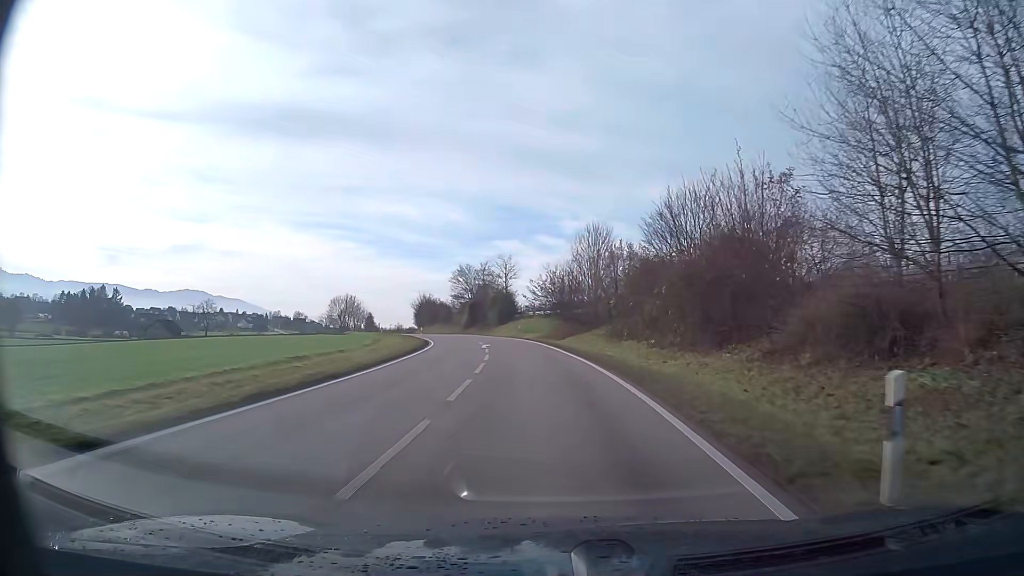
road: primary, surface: asphalt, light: Day
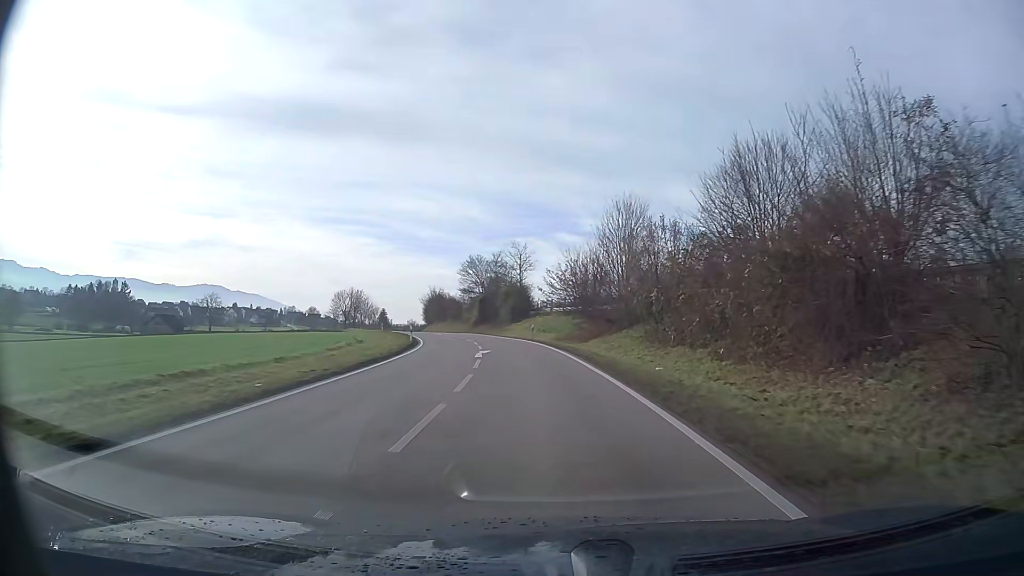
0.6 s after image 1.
(-0.2, +10.5) m; -2°
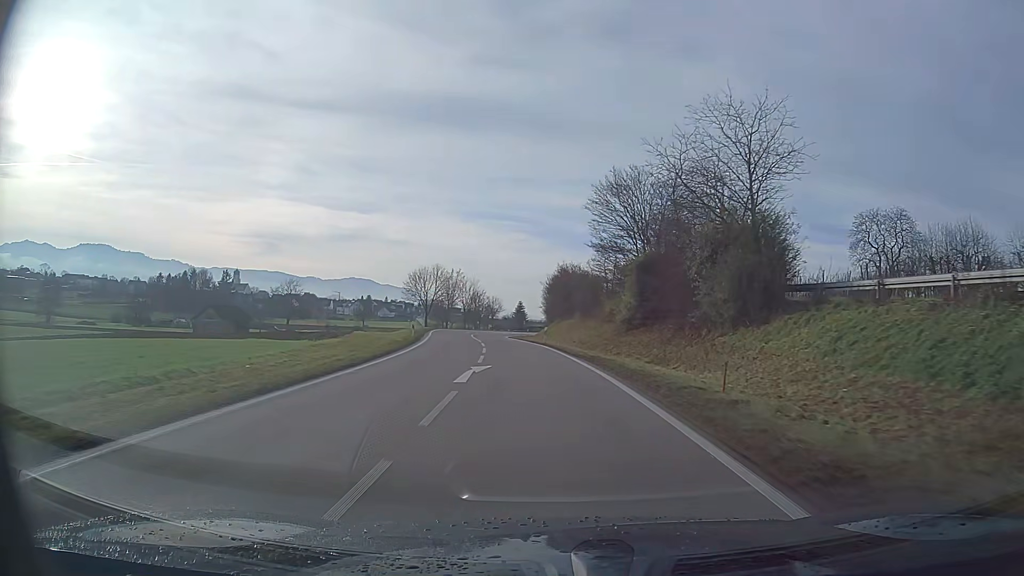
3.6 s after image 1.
(-5.8, +52.2) m; -13°
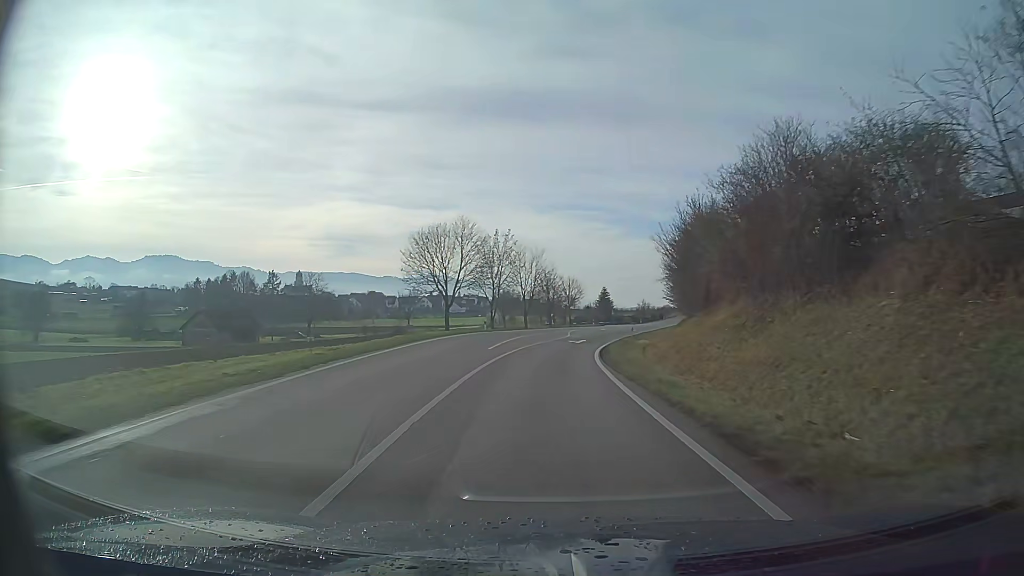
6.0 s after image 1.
(-2.7, +42.2) m; -6°
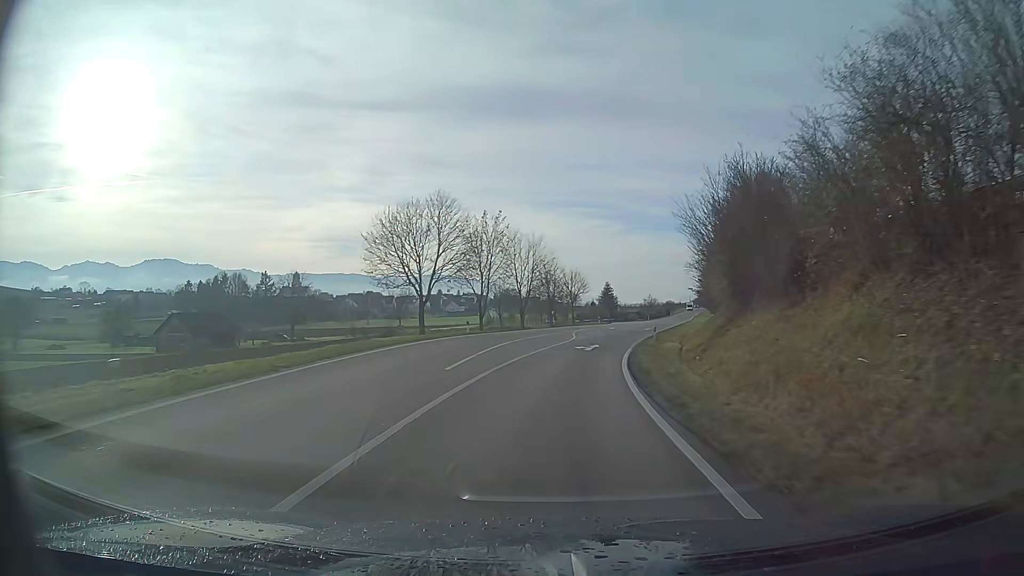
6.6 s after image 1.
(0.0, +10.6) m; +1°
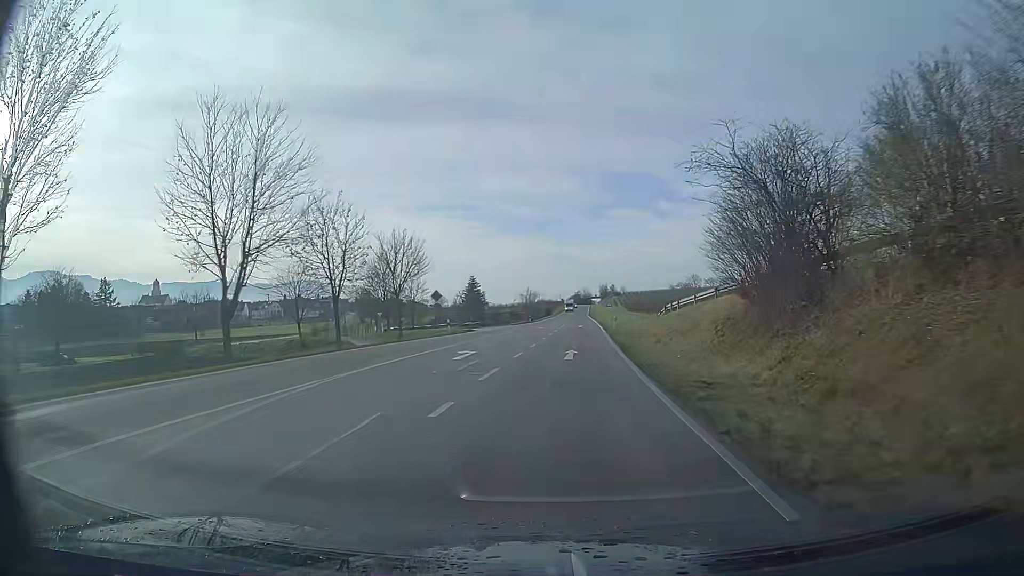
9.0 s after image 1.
(+3.9, +42.1) m; +10°
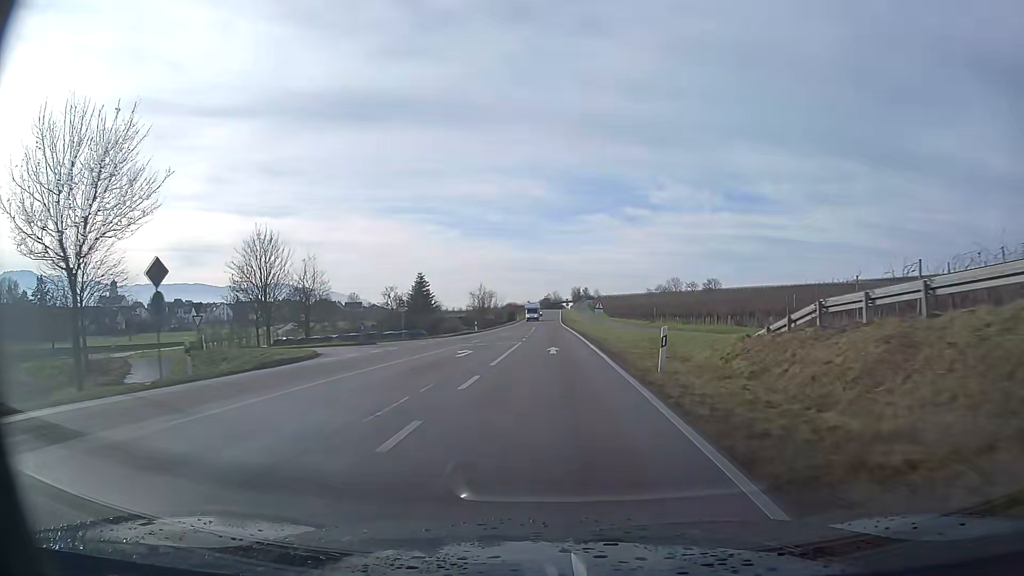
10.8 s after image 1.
(+0.7, +31.5) m; +1°
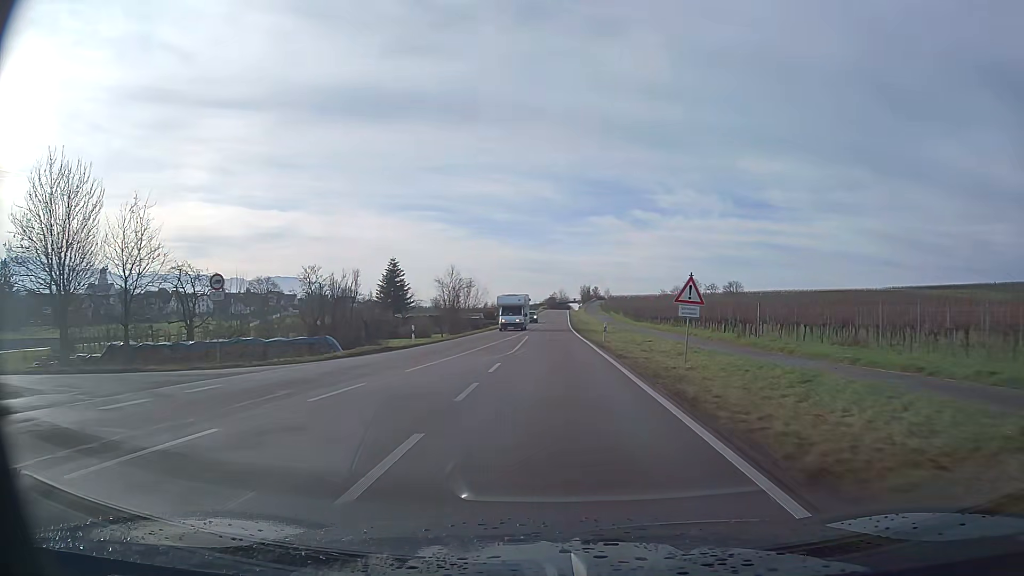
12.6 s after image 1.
(0.0, +31.3) m; 0°
(0, +10) (0, +20) (0, +30) (0, +40) (0, +50) (0, +60) (0, +70) (0, +80) (0, +90) (+1, +100) m
